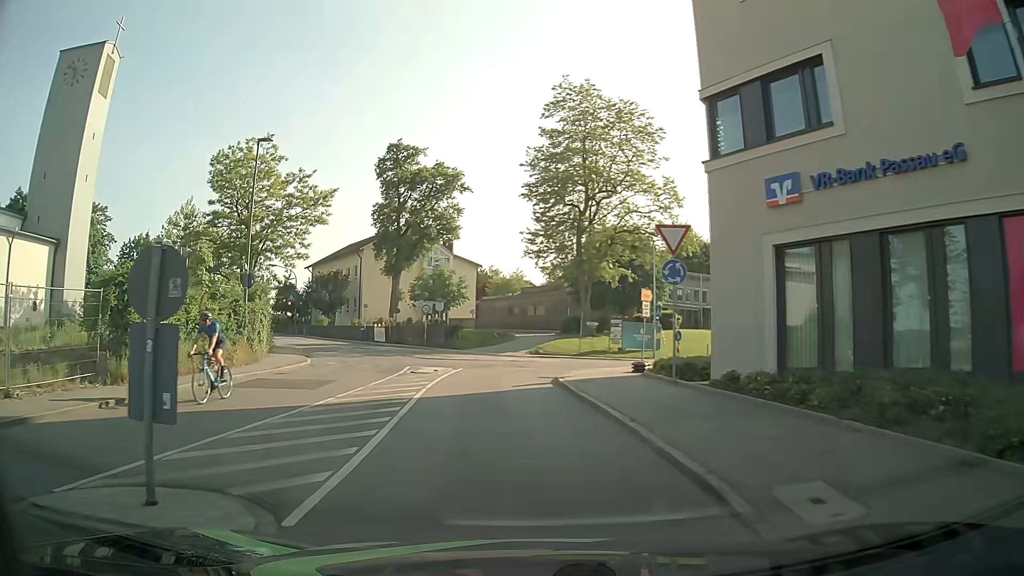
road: tertiary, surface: asphalt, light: Day
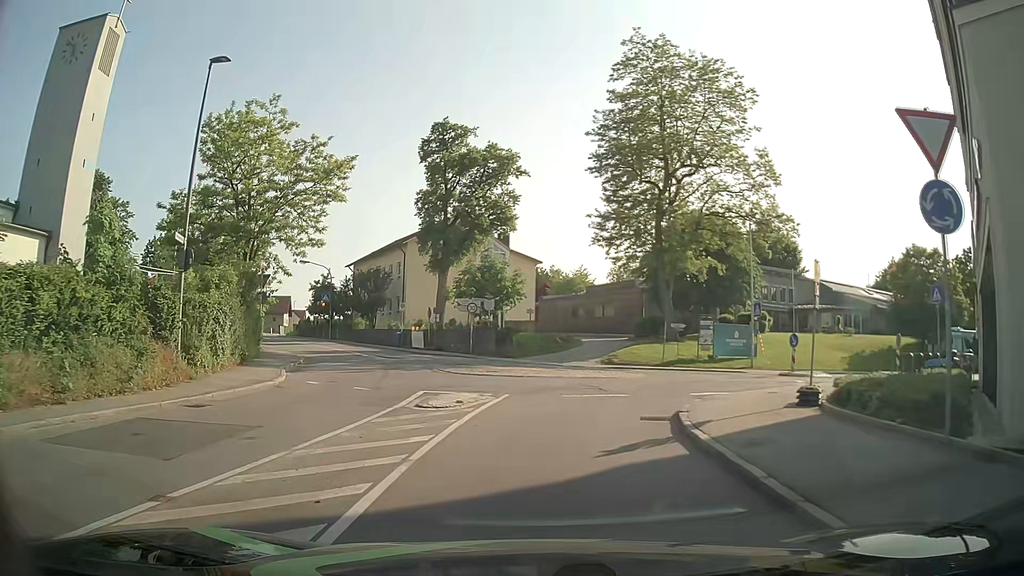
(-0.5, +8.5) m; -6°
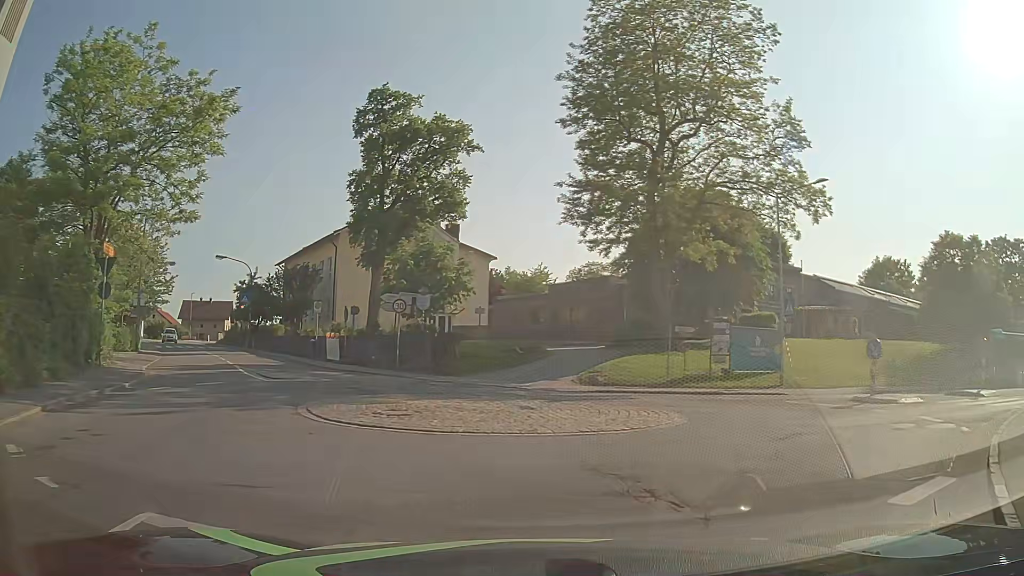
(+0.1, +10.0) m; +4°
